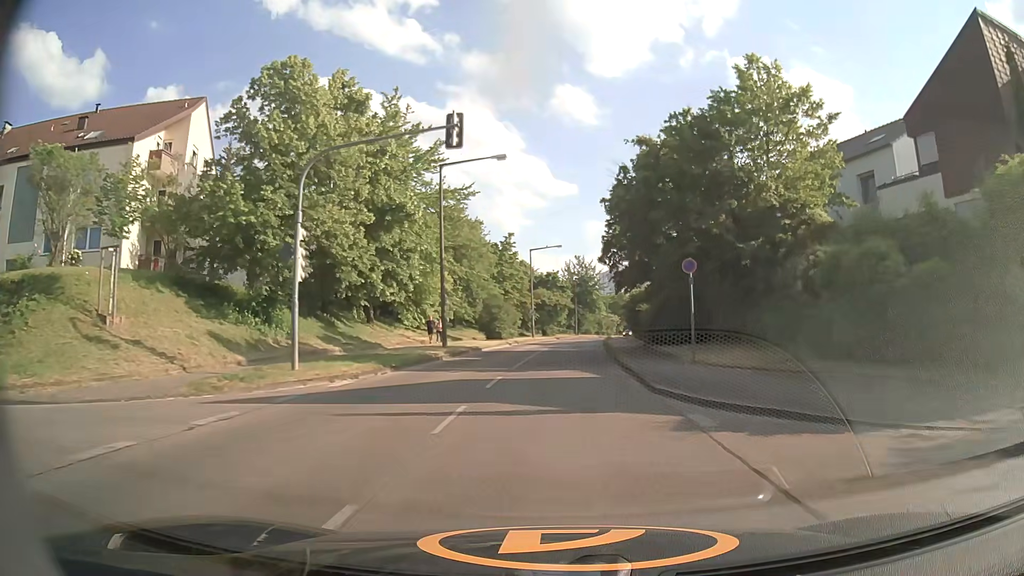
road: tertiary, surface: concrete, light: Day
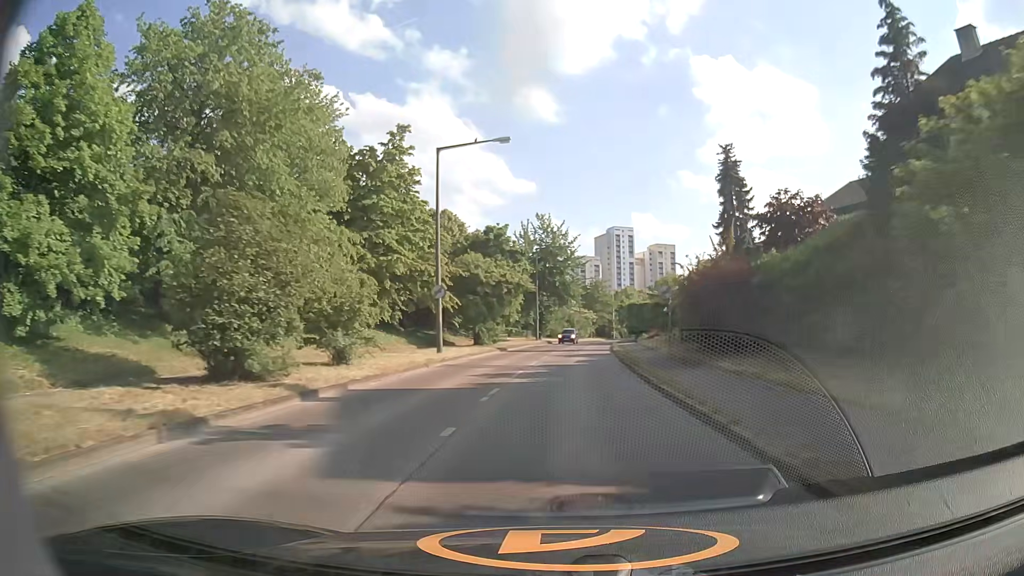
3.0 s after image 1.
(+1.0, +40.6) m; +3°
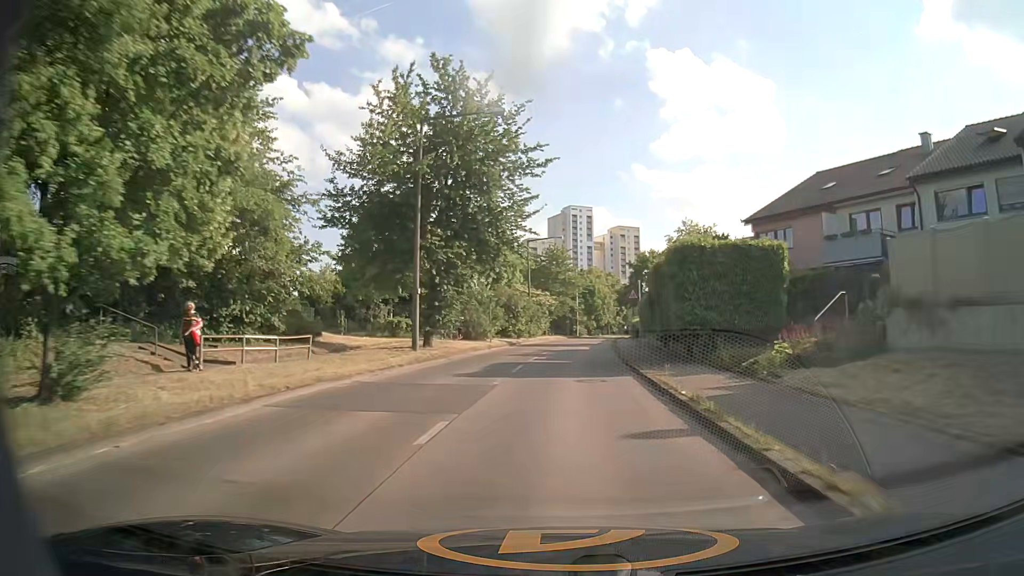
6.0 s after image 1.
(+2.2, +40.9) m; +5°
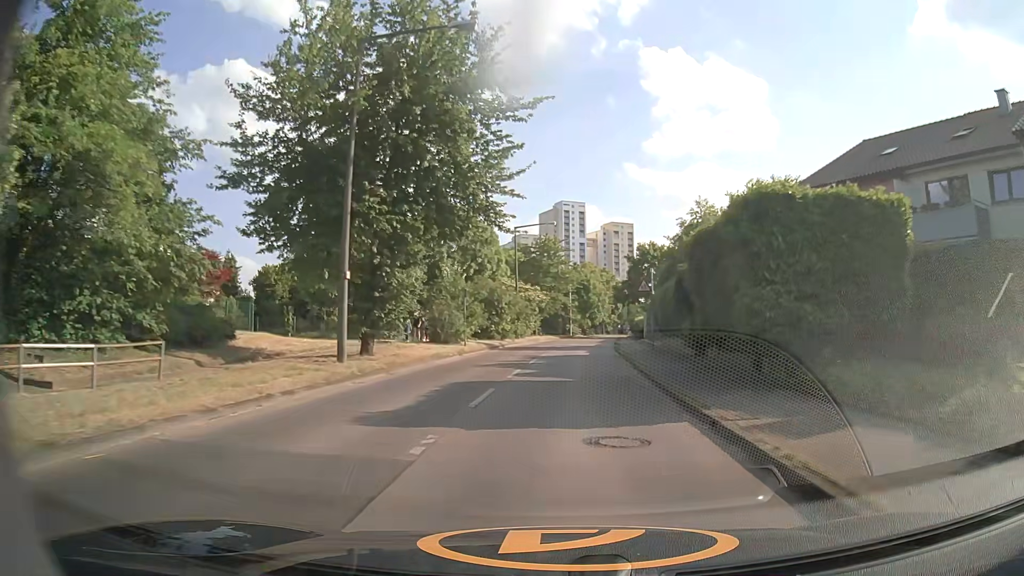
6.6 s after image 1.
(0.0, +8.1) m; -1°
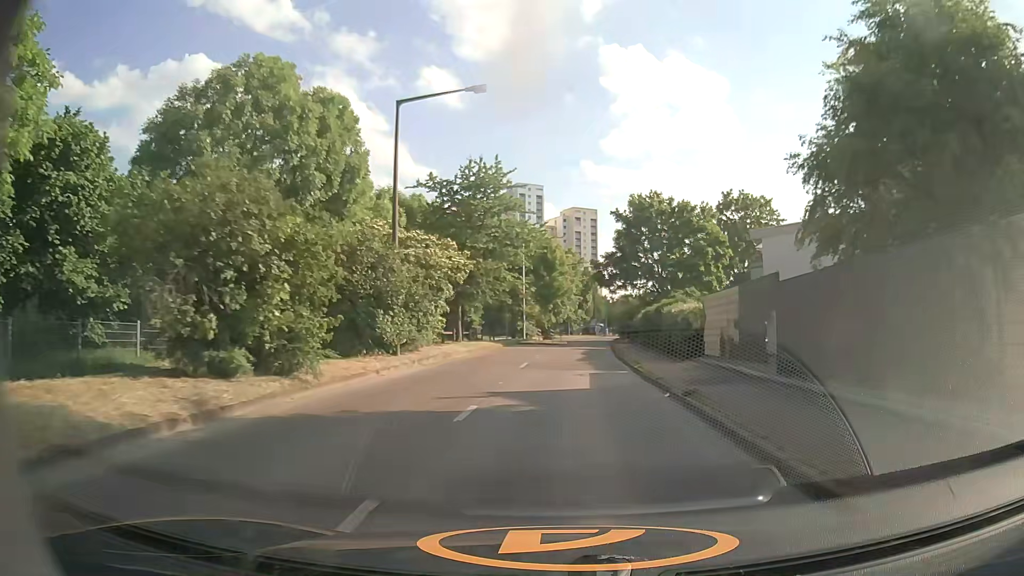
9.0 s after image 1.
(+1.6, +31.7) m; +5°
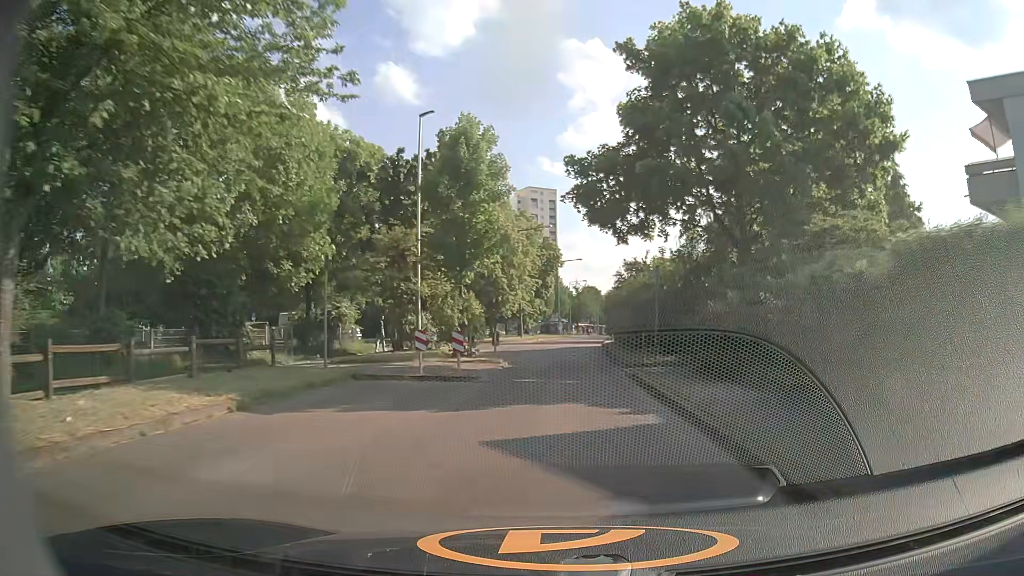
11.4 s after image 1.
(+1.2, +31.8) m; +4°
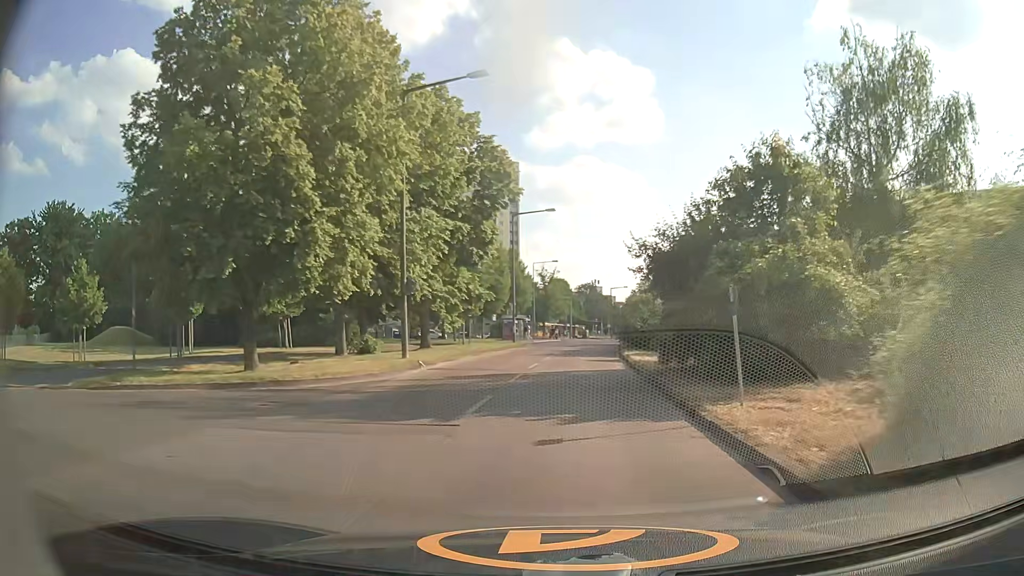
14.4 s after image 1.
(+1.0, +38.9) m; +3°
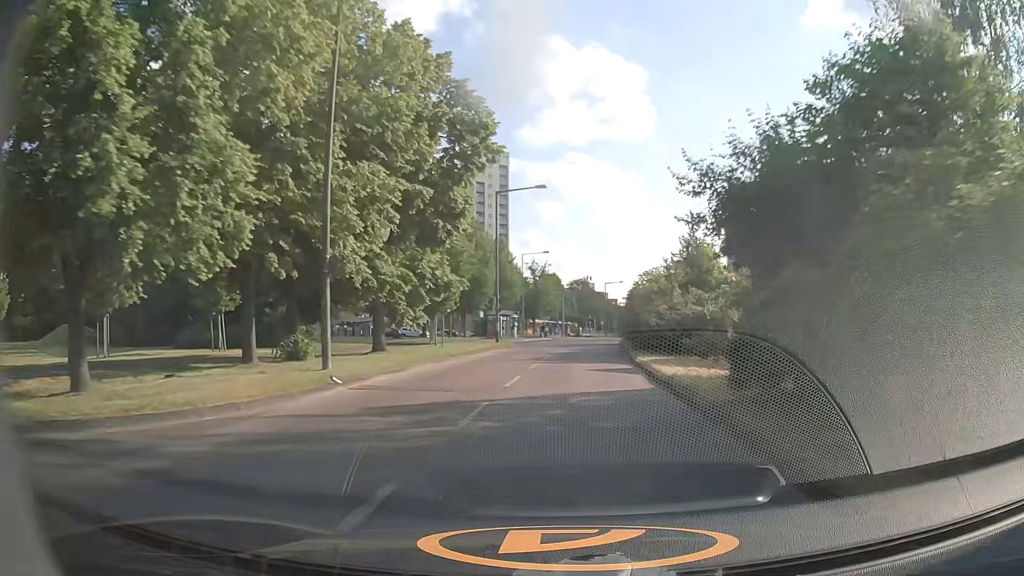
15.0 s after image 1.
(0.0, +7.7) m; +1°
(0, +10) (0, +20) (+1, +30) (+2, +40) (+3, +50) (+4, +60) (+5, +70) (+6, +80) (+10, +89) (+20, +92) m
